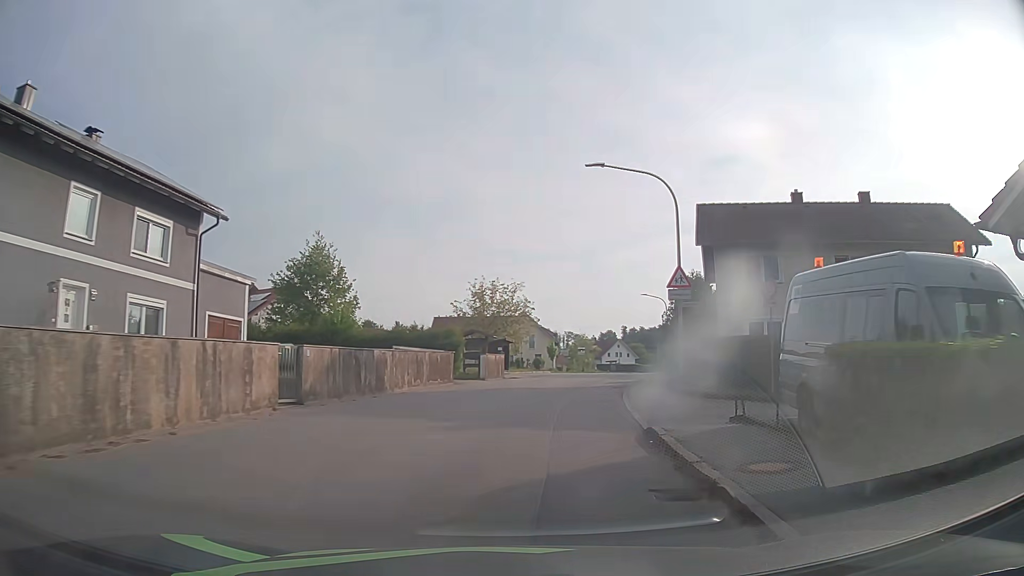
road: tertiary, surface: asphalt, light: Day
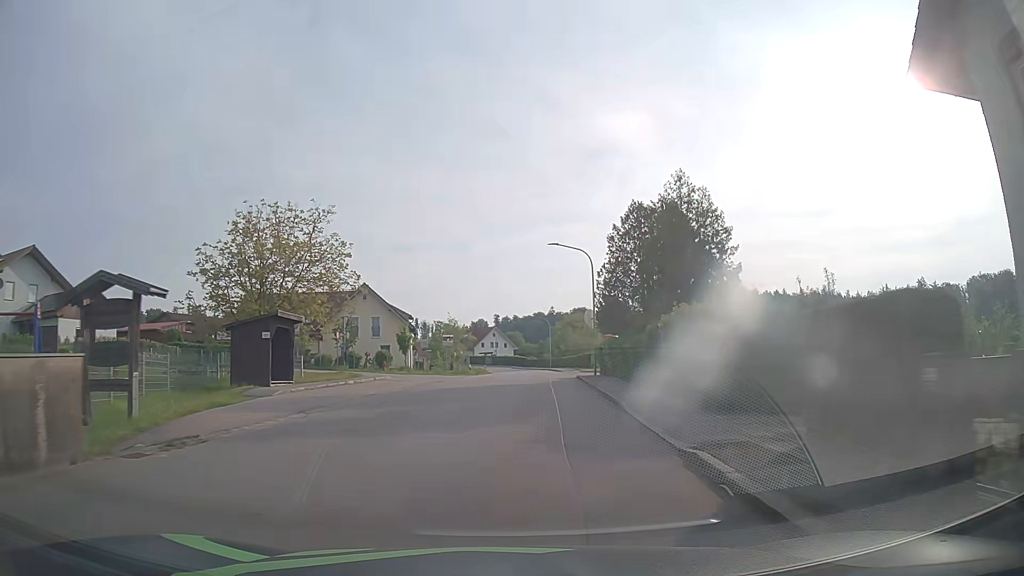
(+3.2, +28.5) m; +11°
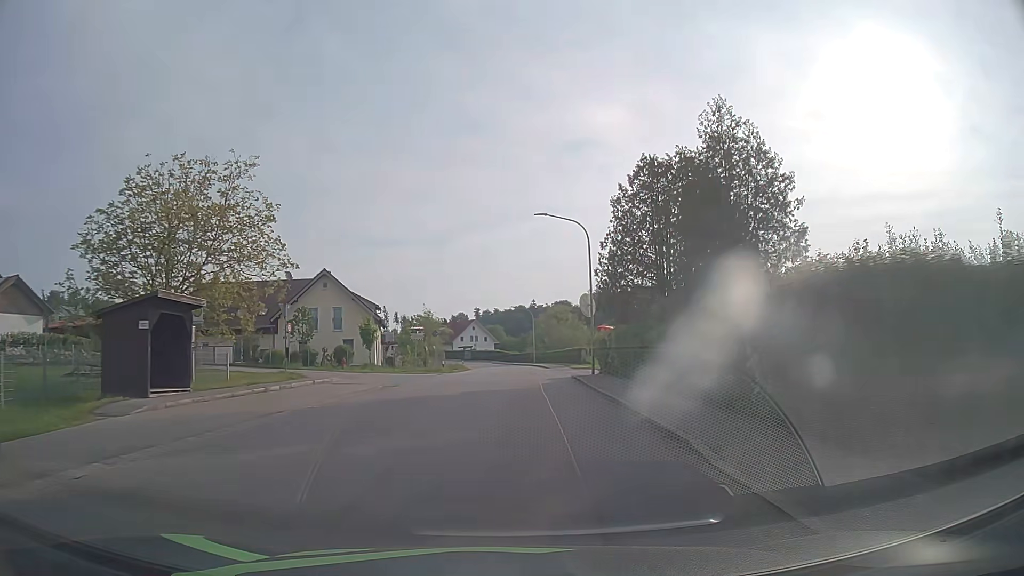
(+0.1, +7.5) m; +1°
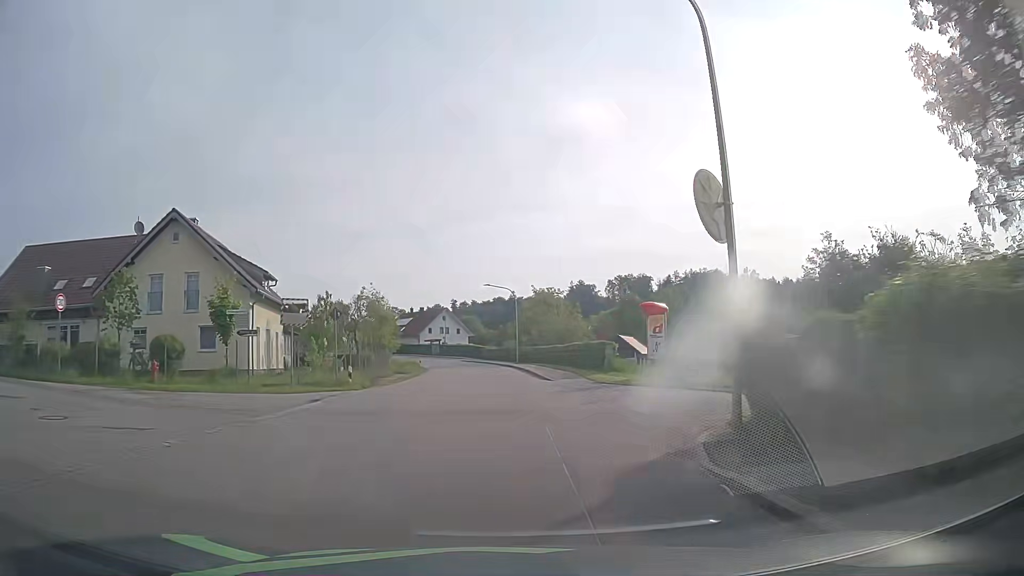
(+0.5, +23.4) m; +2°
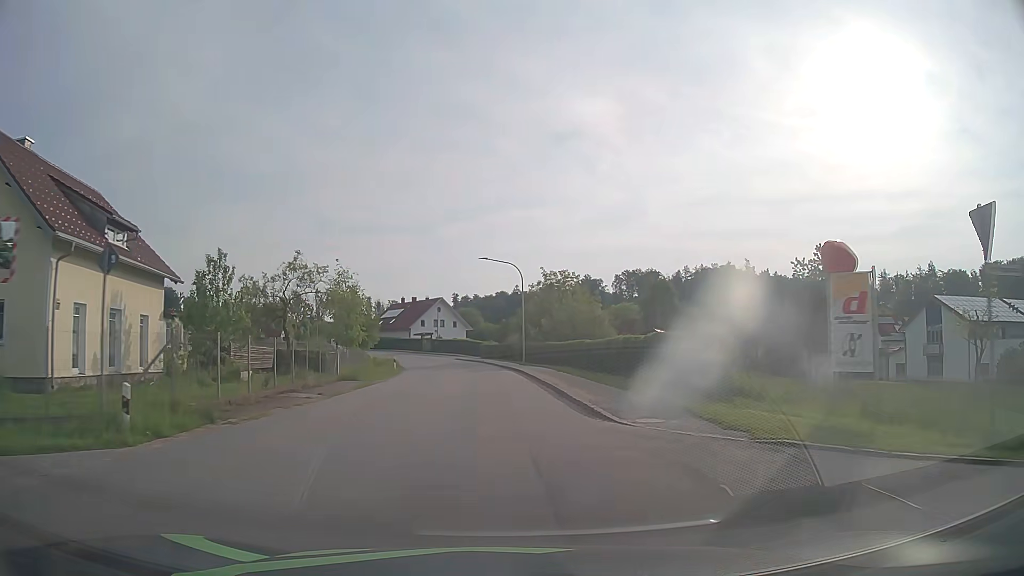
(+0.1, +15.9) m; 0°
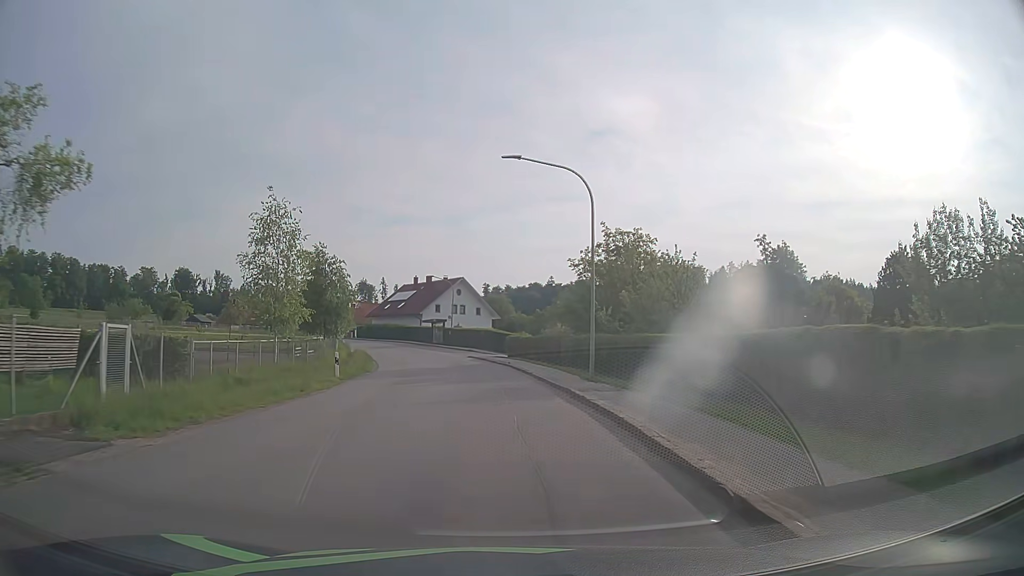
(-0.5, +23.8) m; -3°
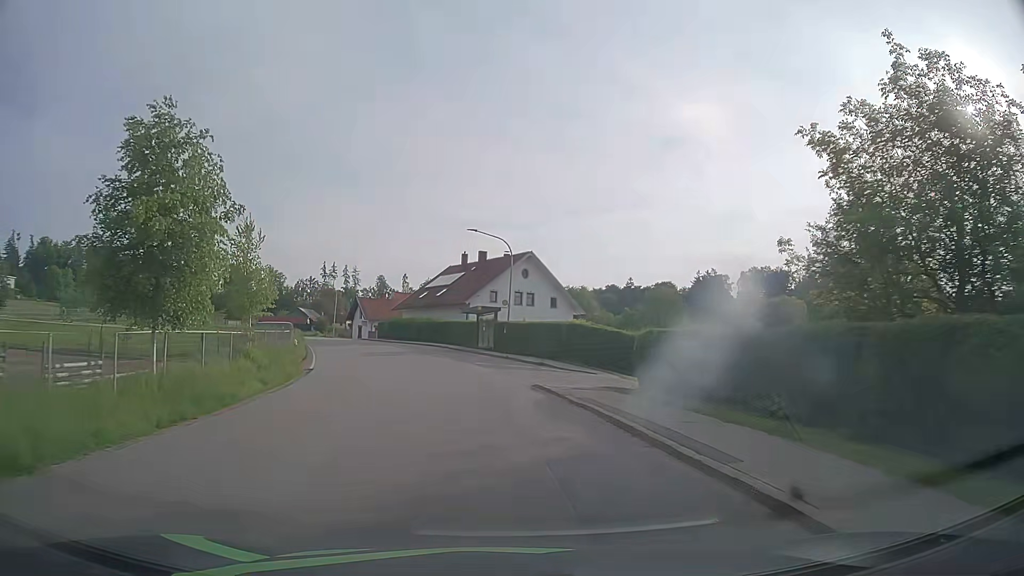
(-1.4, +31.0) m; -6°
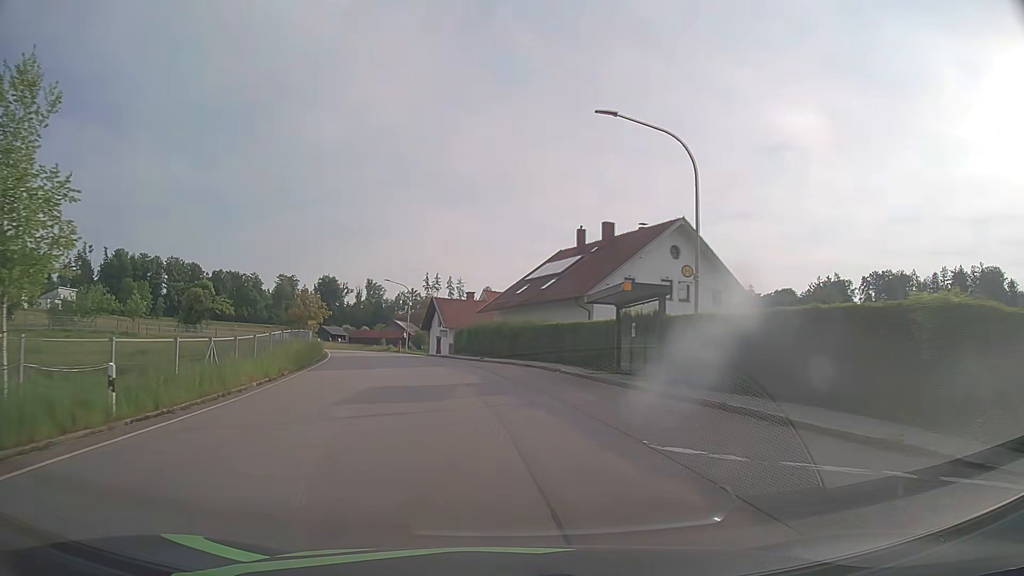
(-1.9, +23.0) m; -9°
(0, +10) (-1, +20) (-3, +30) (-5, +40) (-8, +49) (-11, +59) (-14, +68) (-17, +78) (-20, +87) (-23, +97) m
